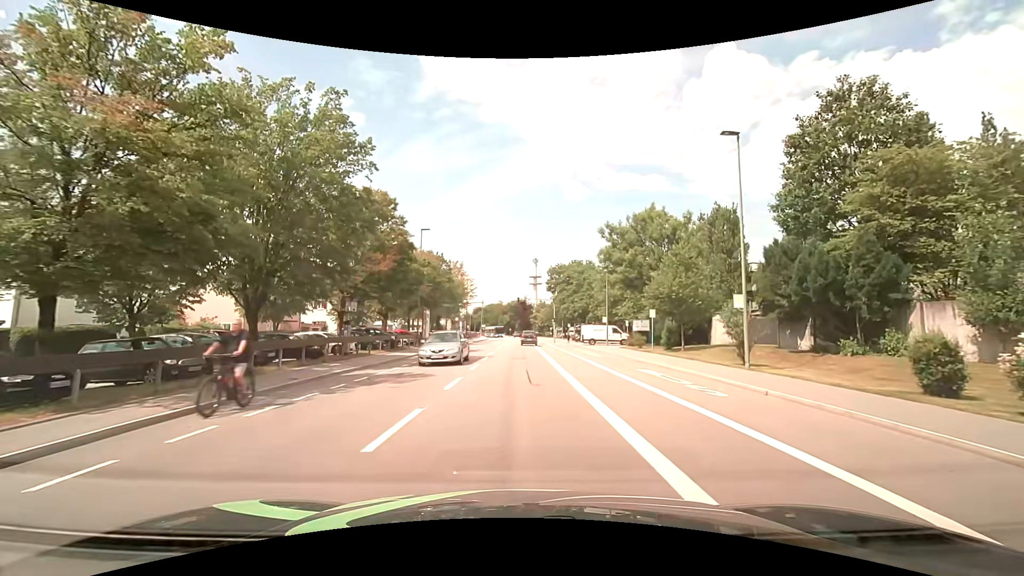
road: tertiary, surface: asphalt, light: Day
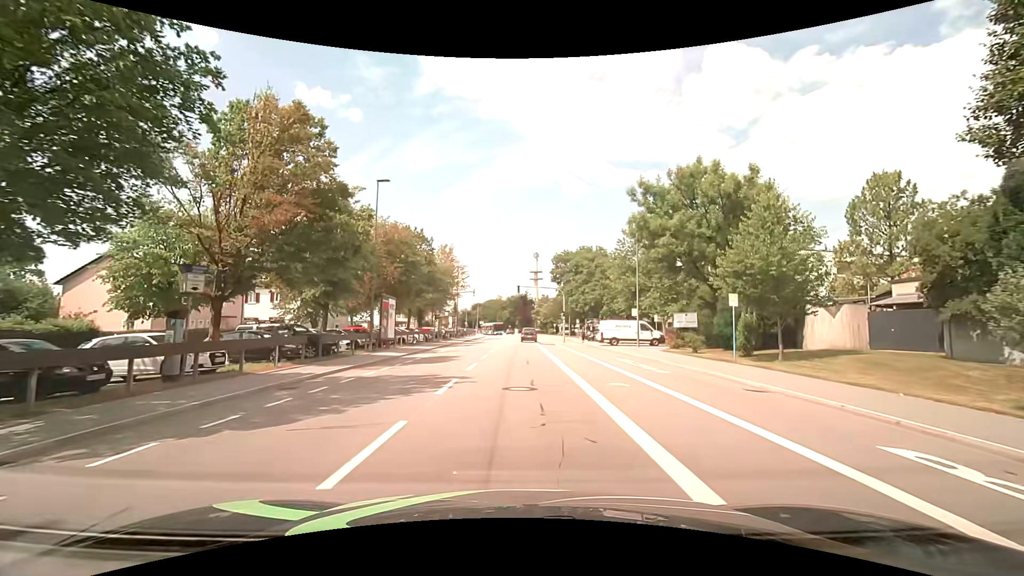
(-0.2, +13.5) m; -1°
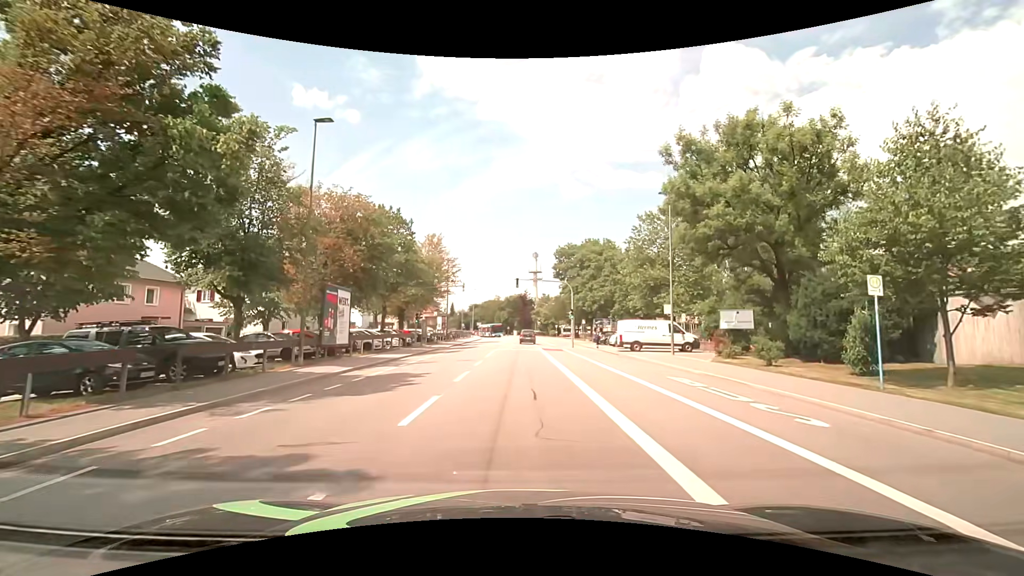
(0.0, +9.0) m; 0°
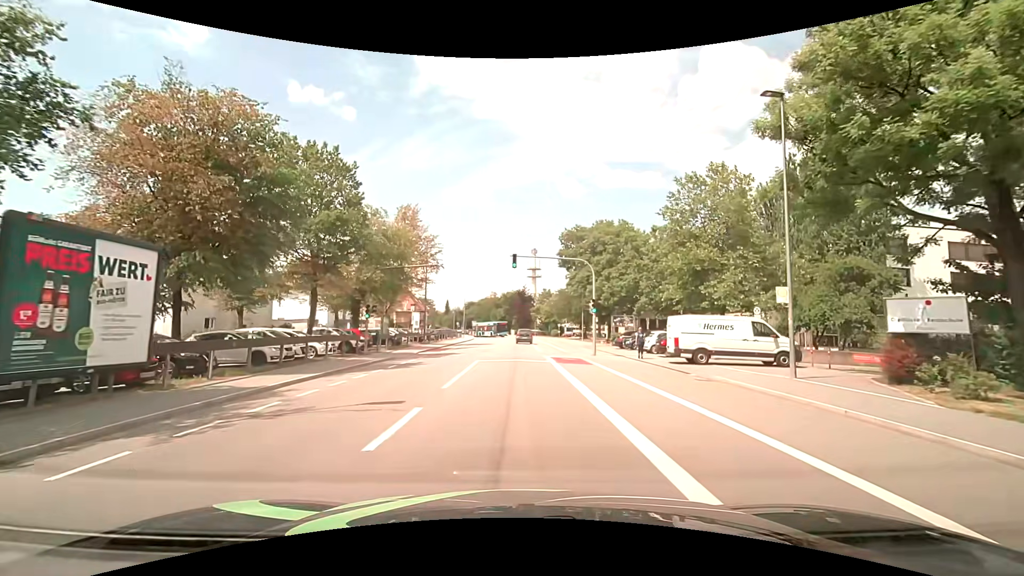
(-0.1, +13.5) m; 0°
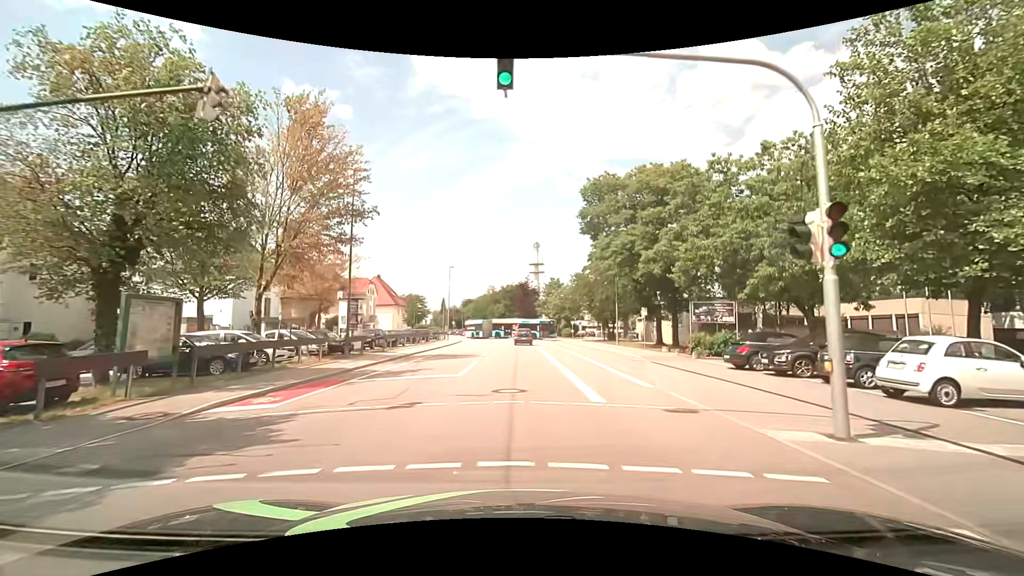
(0.0, +22.6) m; 0°
